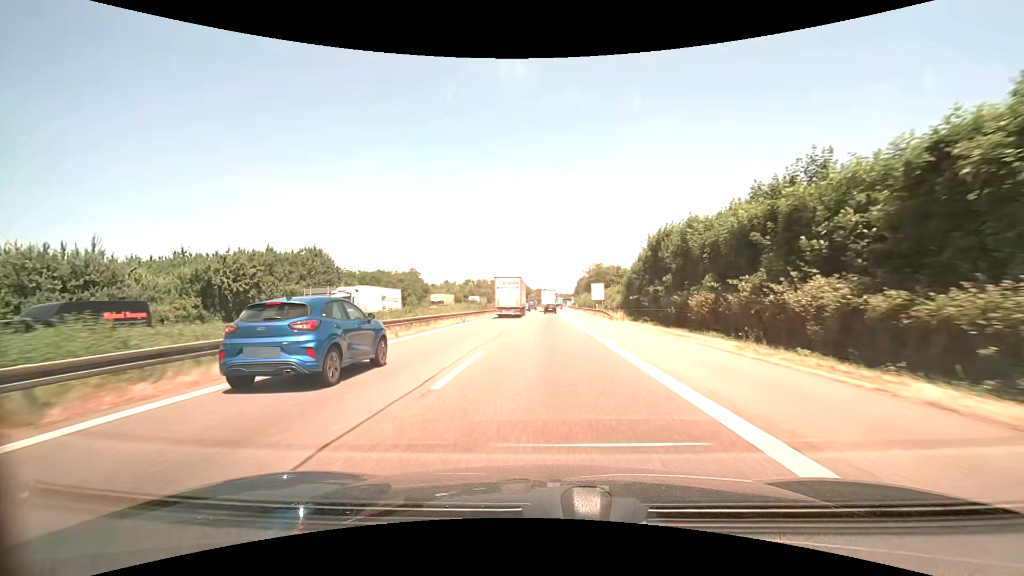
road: motorway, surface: asphalt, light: Day
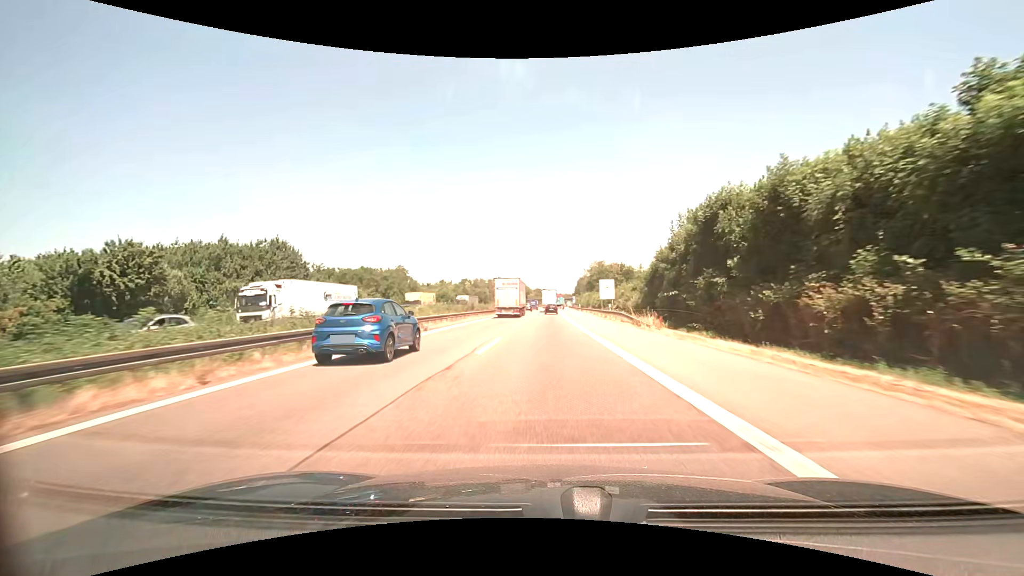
(0.0, +12.1) m; 0°
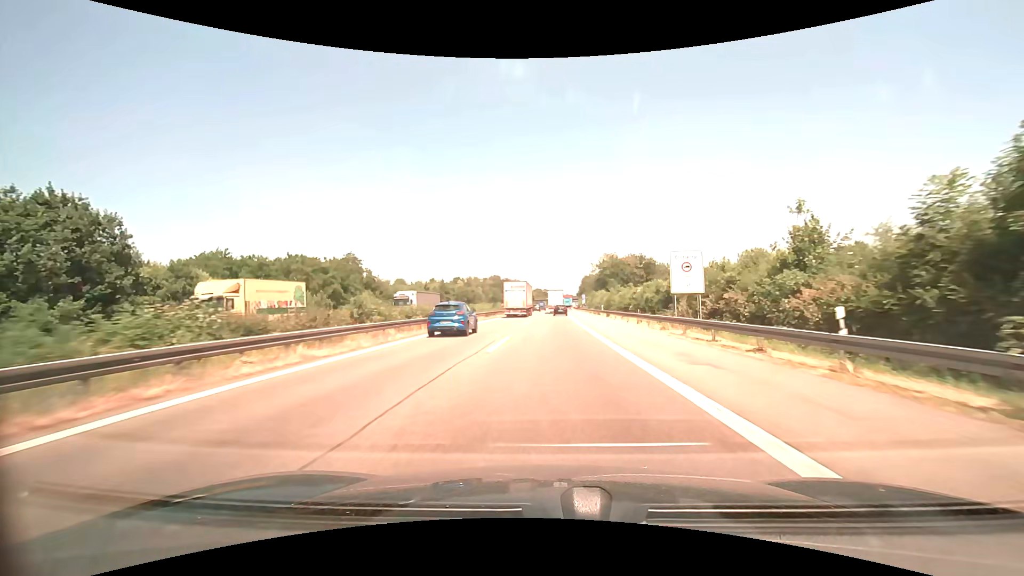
(-0.1, +35.0) m; 0°
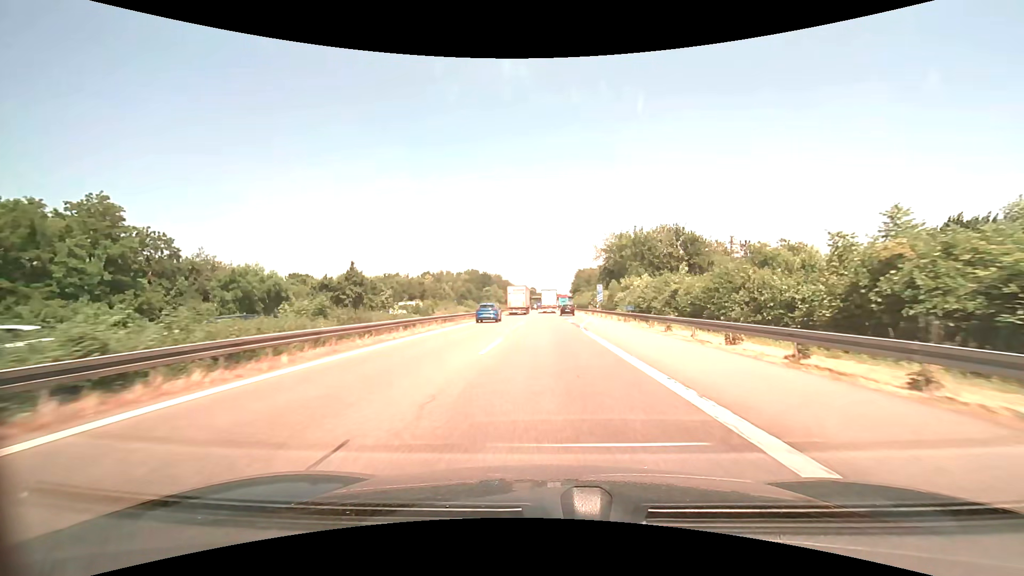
(+0.6, +54.3) m; +1°
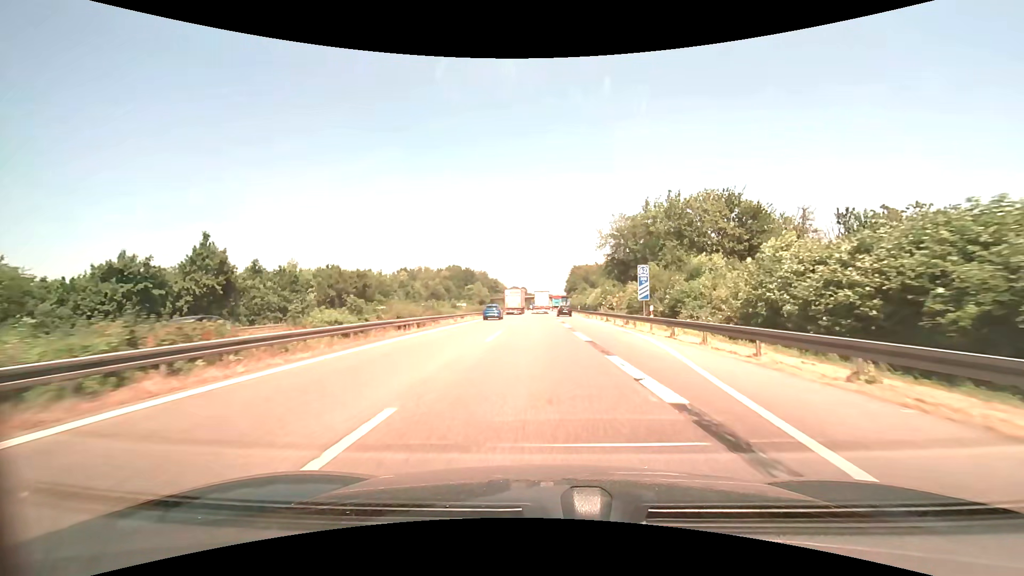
(+0.1, +31.2) m; +1°
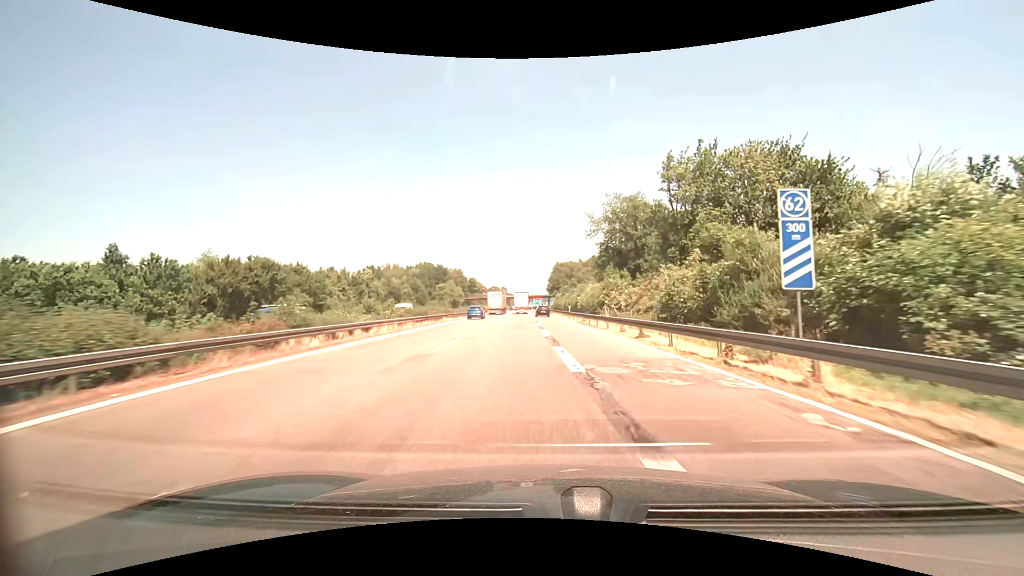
(+0.4, +20.8) m; +2°
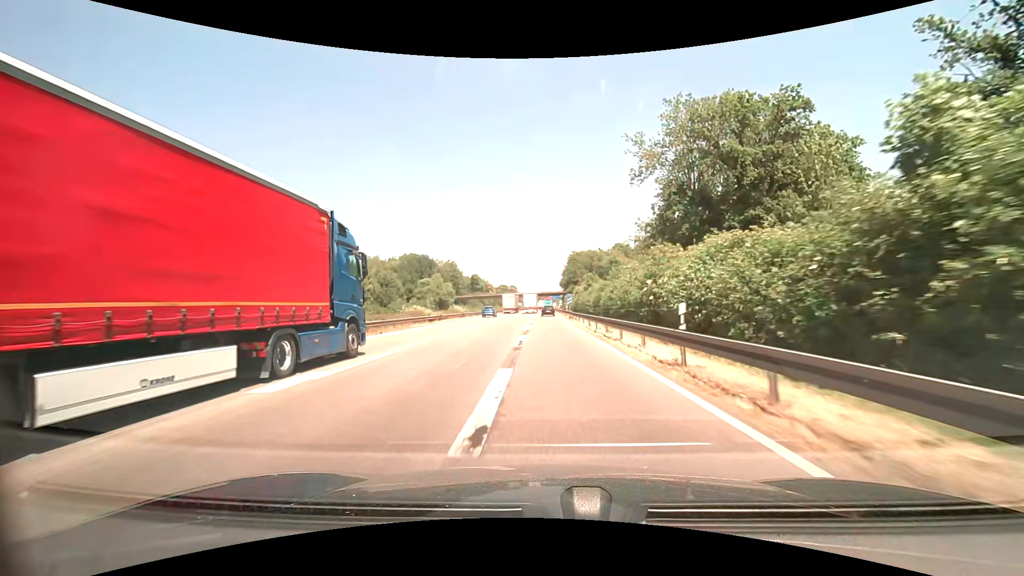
(+0.1, +42.0) m; -1°
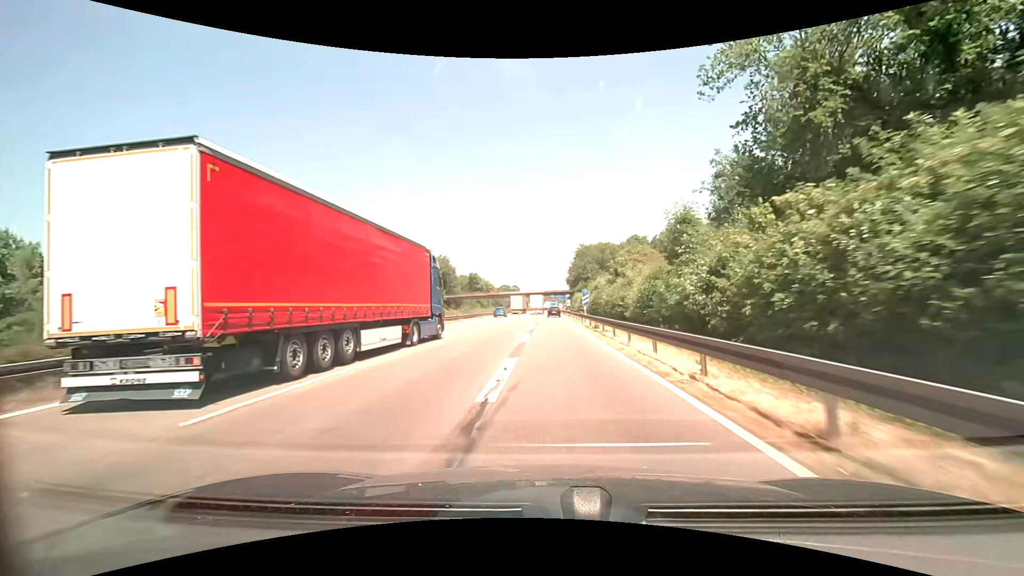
(-0.1, +21.5) m; -1°
(0, +10) (0, +20) (0, +30) (0, +40) (0, +50) (0, +60) (+1, +70) (+1, +80) (+1, +90) (+1, +100) m
